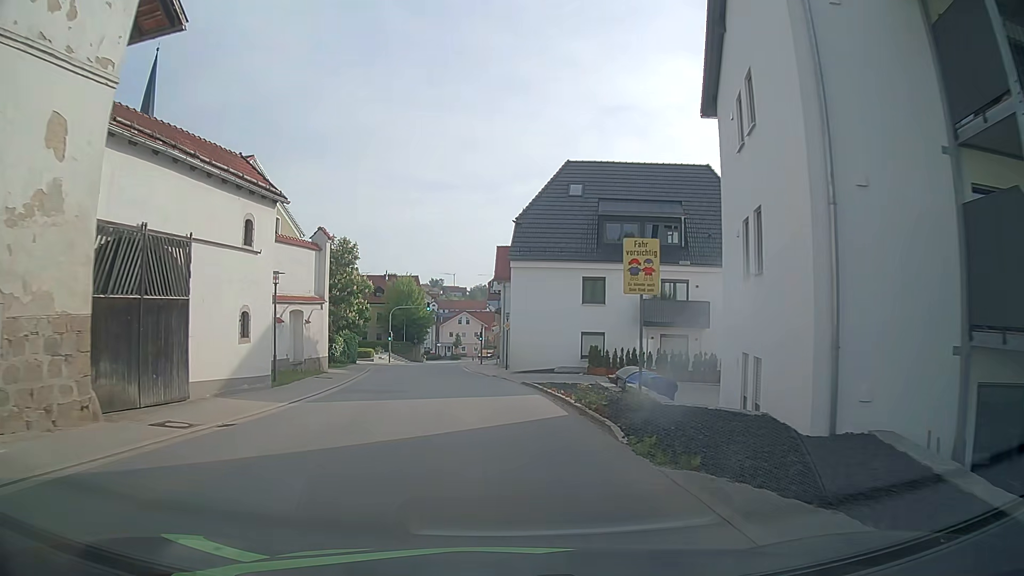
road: tertiary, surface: asphalt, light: Day
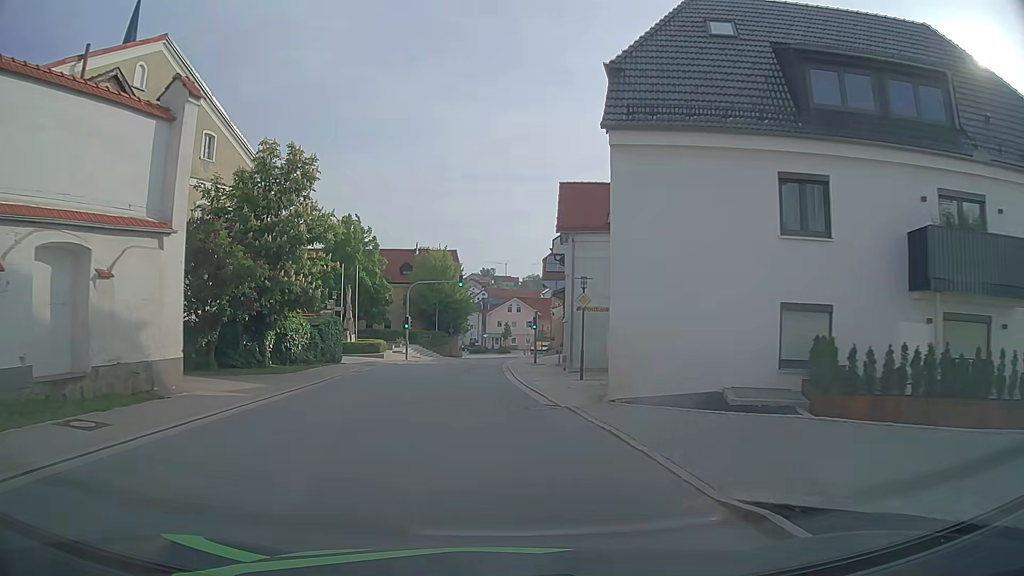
(-0.7, +19.6) m; -5°
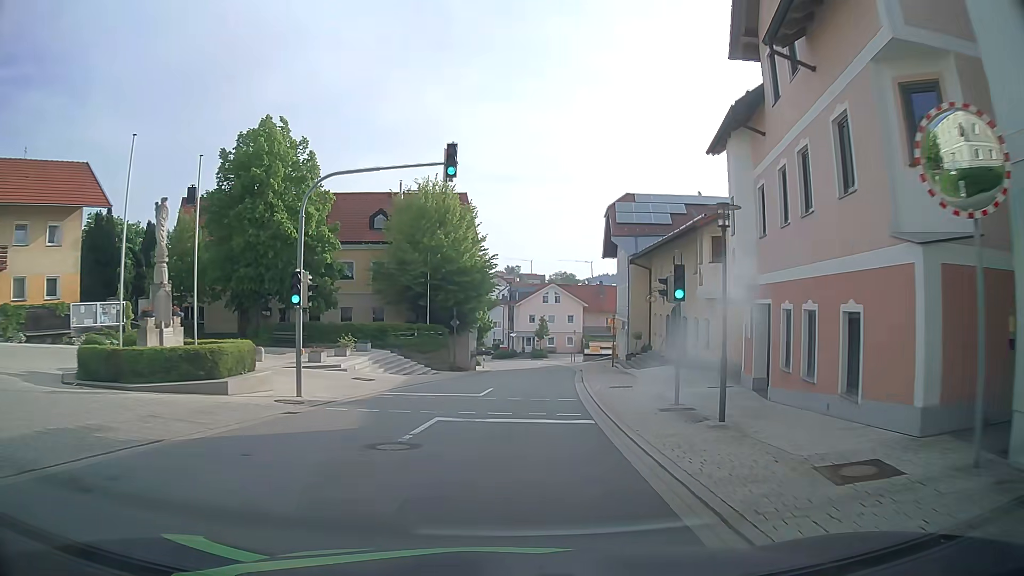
(-1.3, +32.7) m; -2°
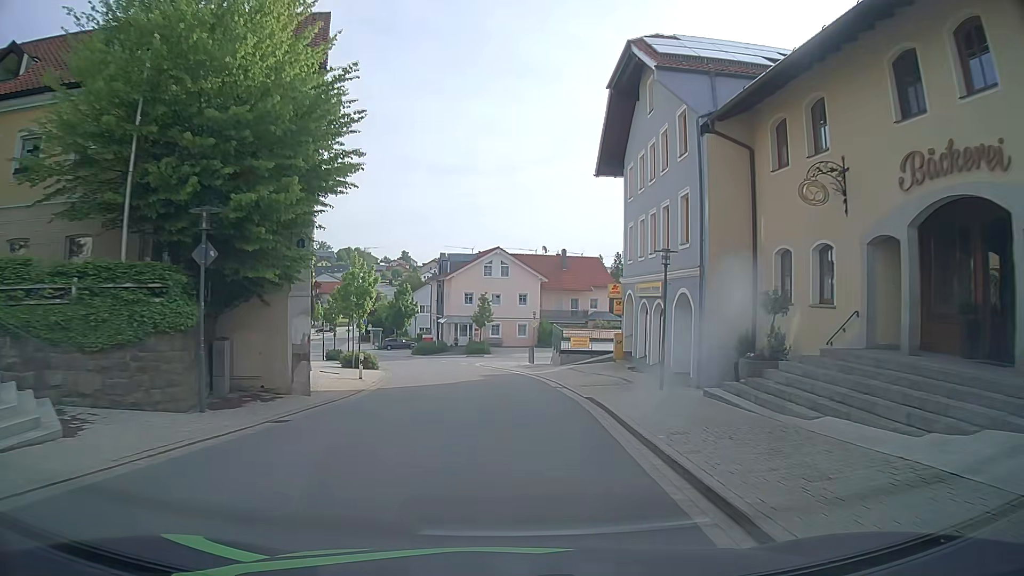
(+1.6, +28.0) m; +5°
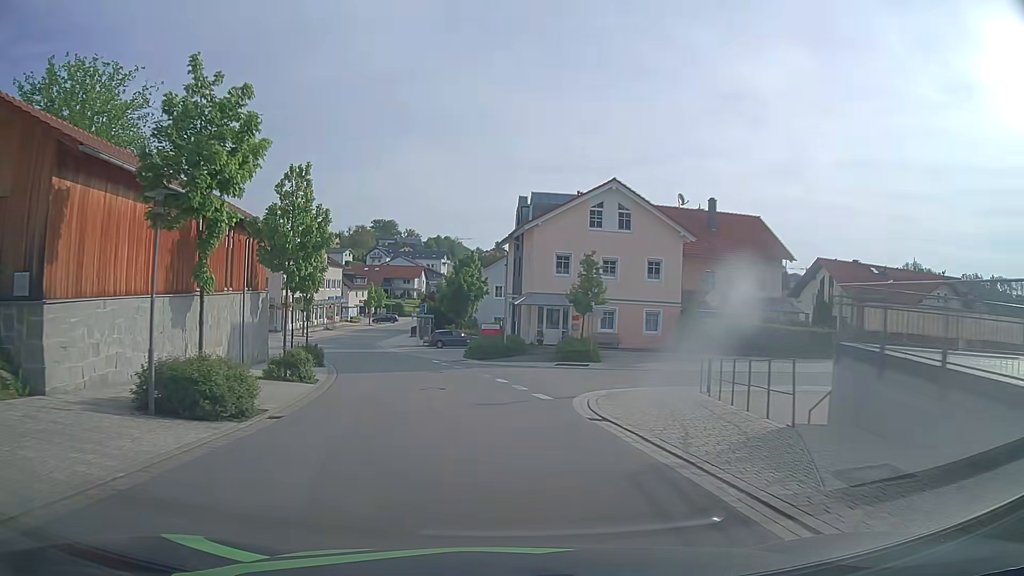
(-0.9, +28.3) m; -8°
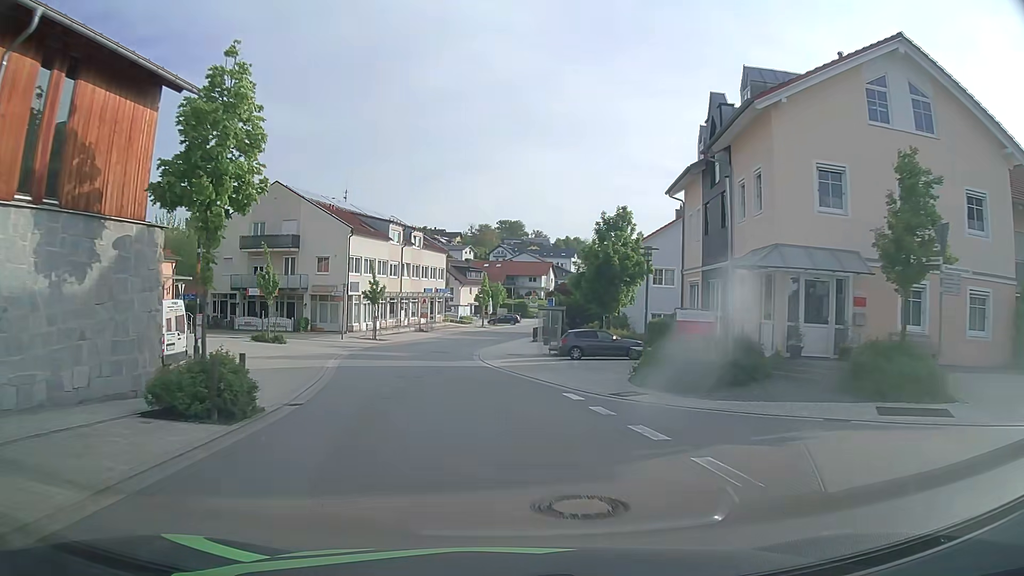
(-2.1, +21.3) m; -11°
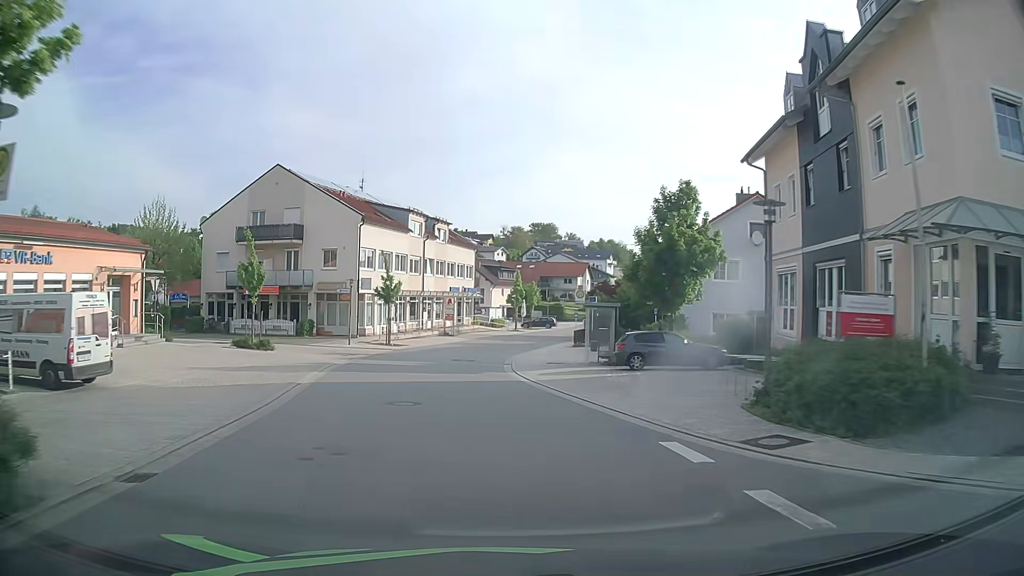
(-0.2, +7.2) m; -3°
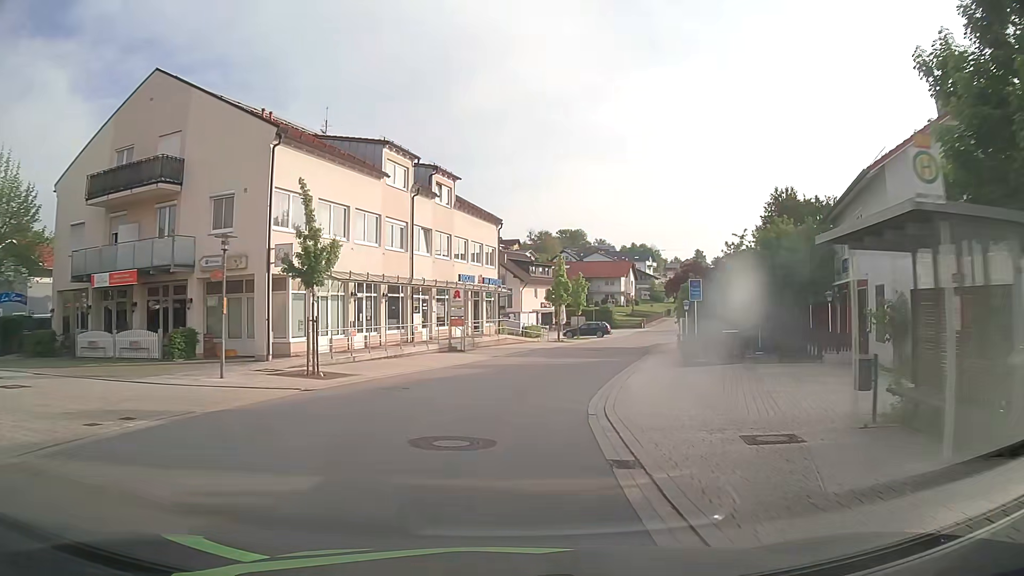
(-0.9, +21.9) m; -3°
(0, +10) (+2, +20) (+4, +30) (+7, +39) (+10, +49) (+13, +58) (+17, +67) (+21, +77) (+24, +86) (+28, +95) m
